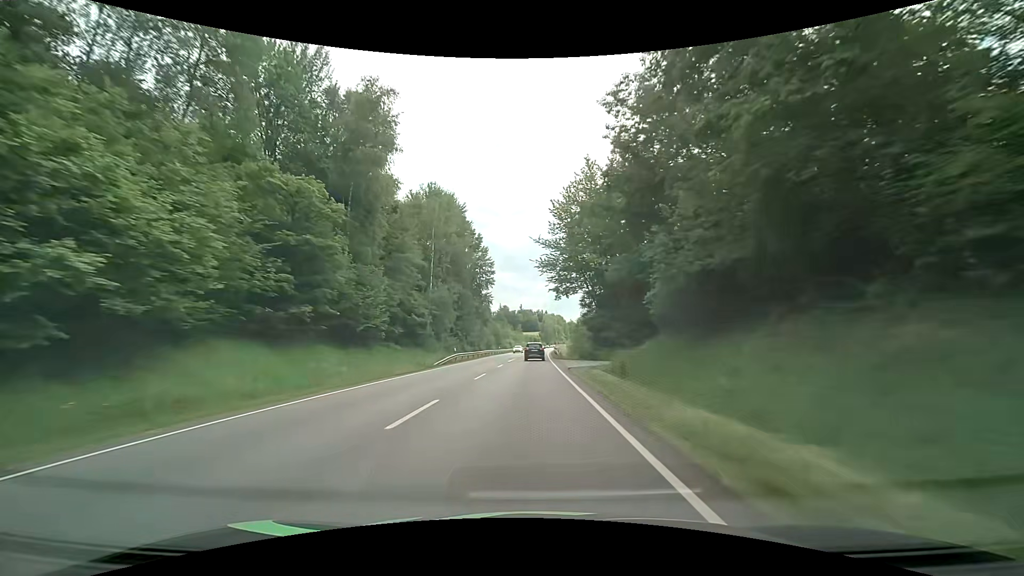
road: primary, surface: asphalt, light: Day
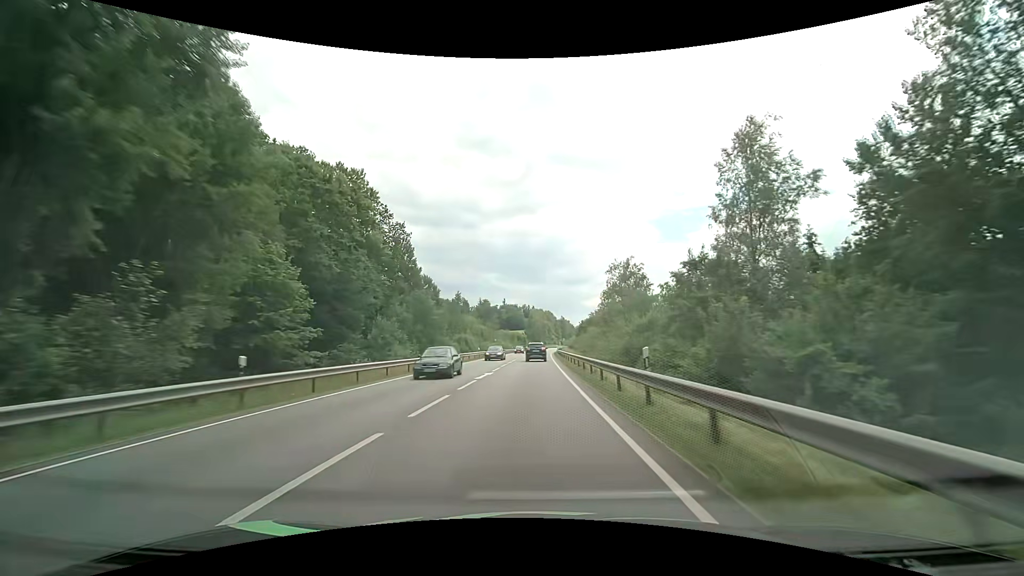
(+1.3, +77.1) m; +2°
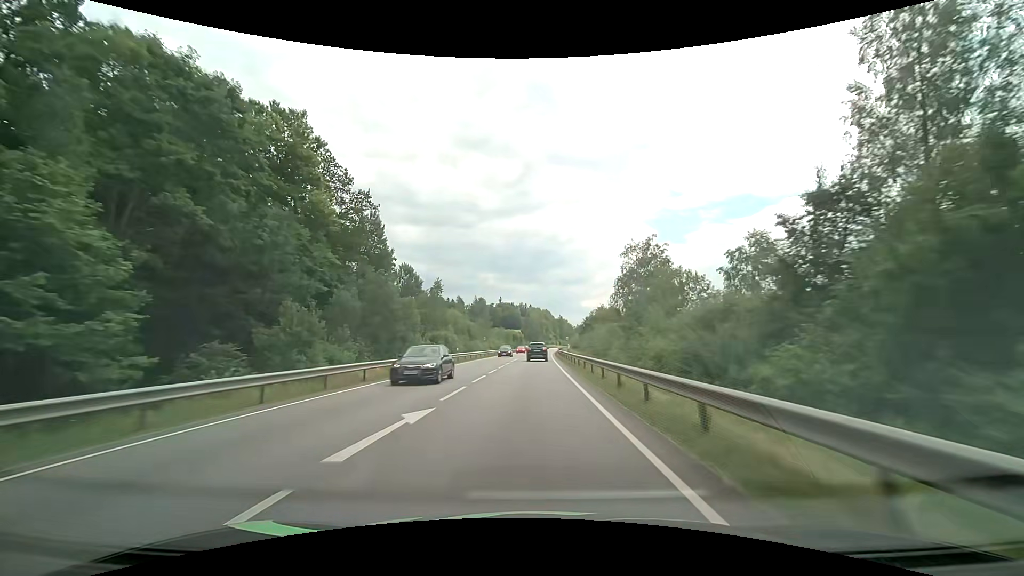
(+0.1, +15.3) m; 0°
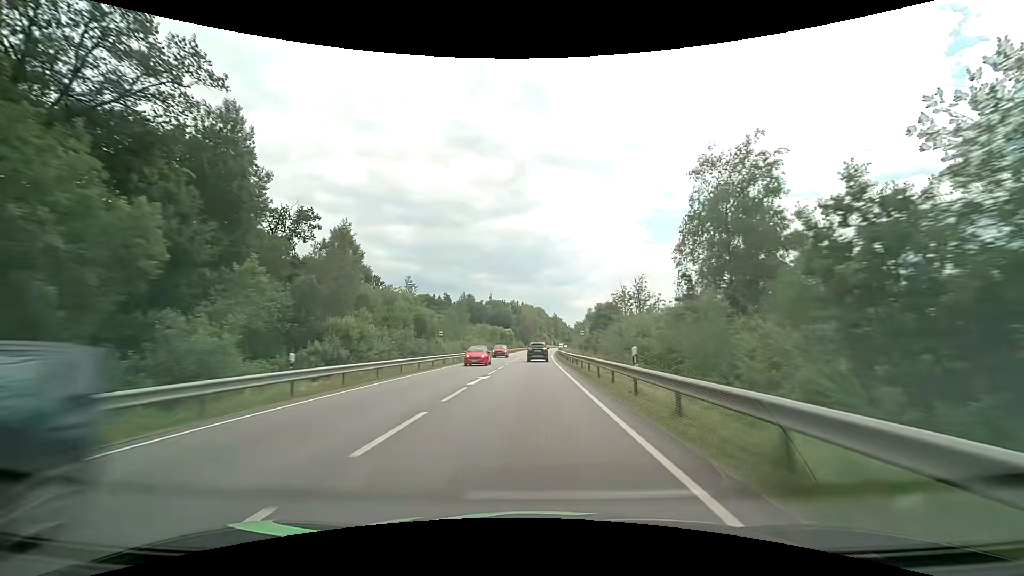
(+0.4, +30.4) m; +1°
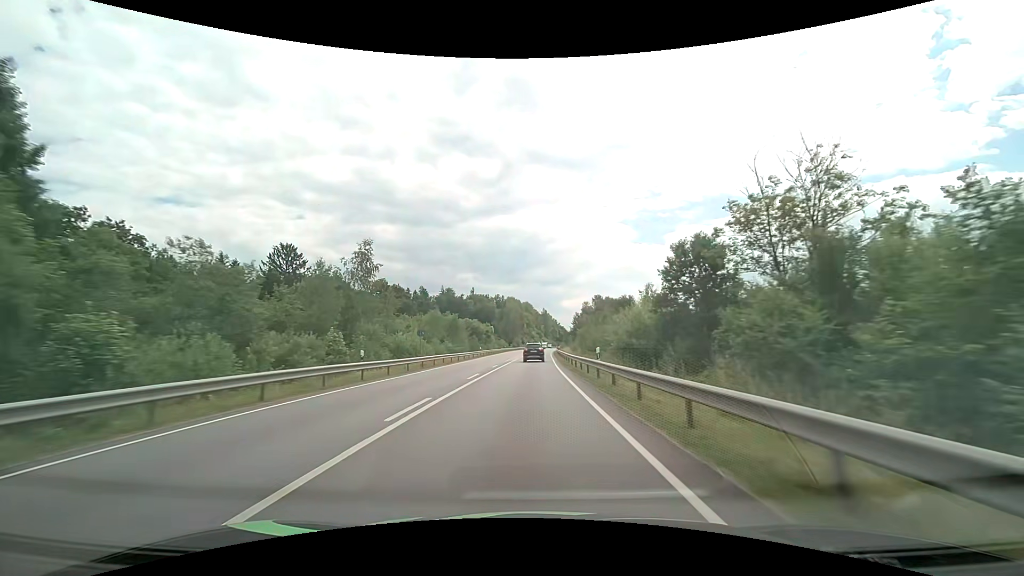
(+0.6, +45.3) m; +2°
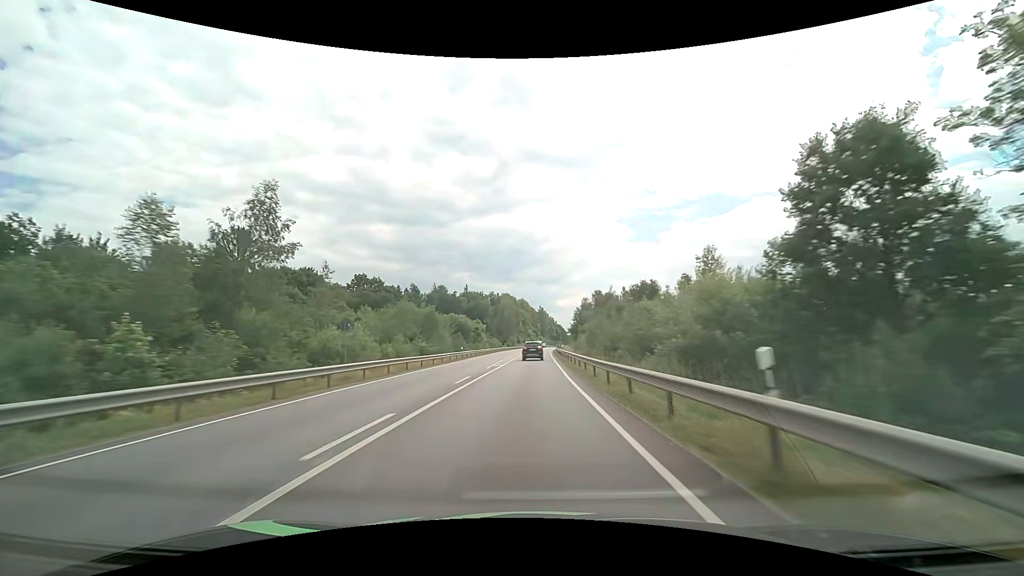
(0.0, +15.0) m; 0°
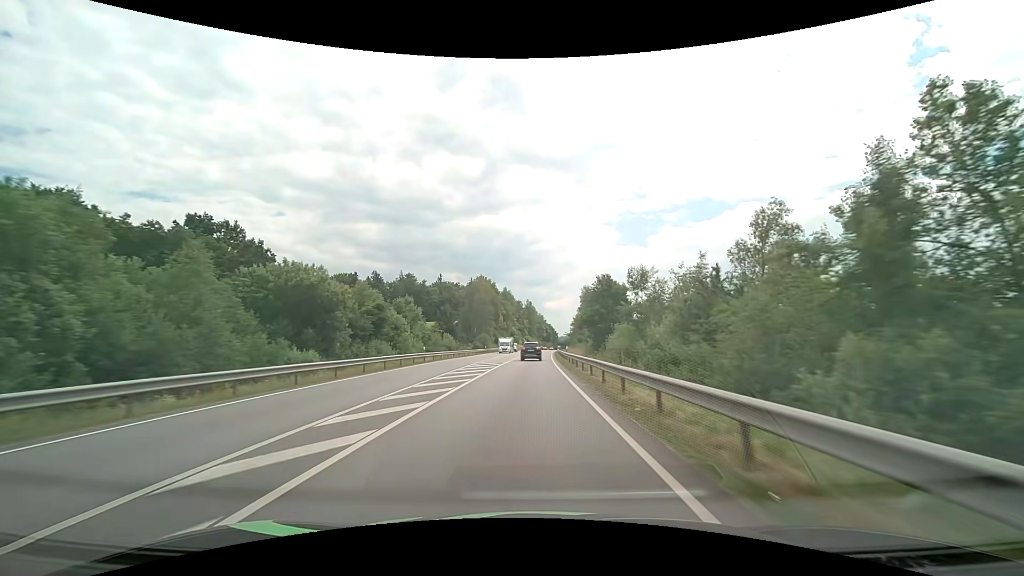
(+0.9, +59.9) m; +2°
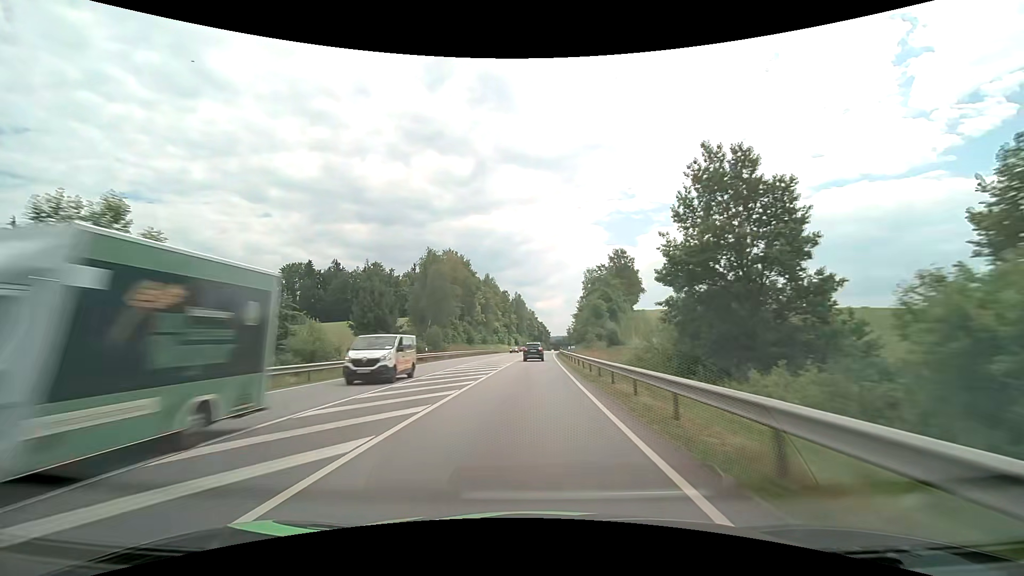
(+0.4, +44.6) m; +1°
(0, +10) (0, +20) (0, +30) (0, +40) (+1, +50) (+1, +60) (+1, +70) (+2, +80) (+2, +90) (+3, +100) m
